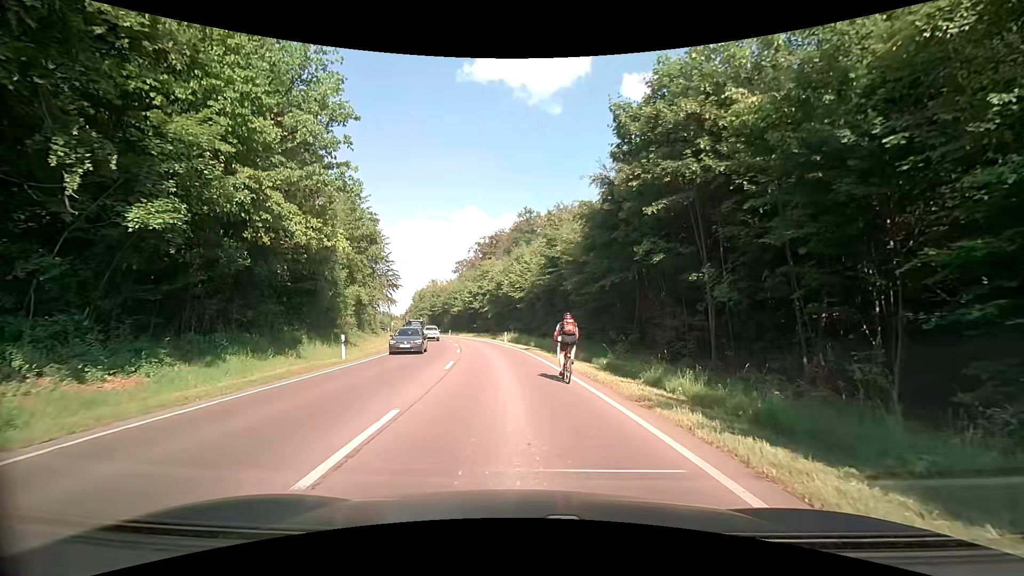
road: secondary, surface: asphalt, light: Day
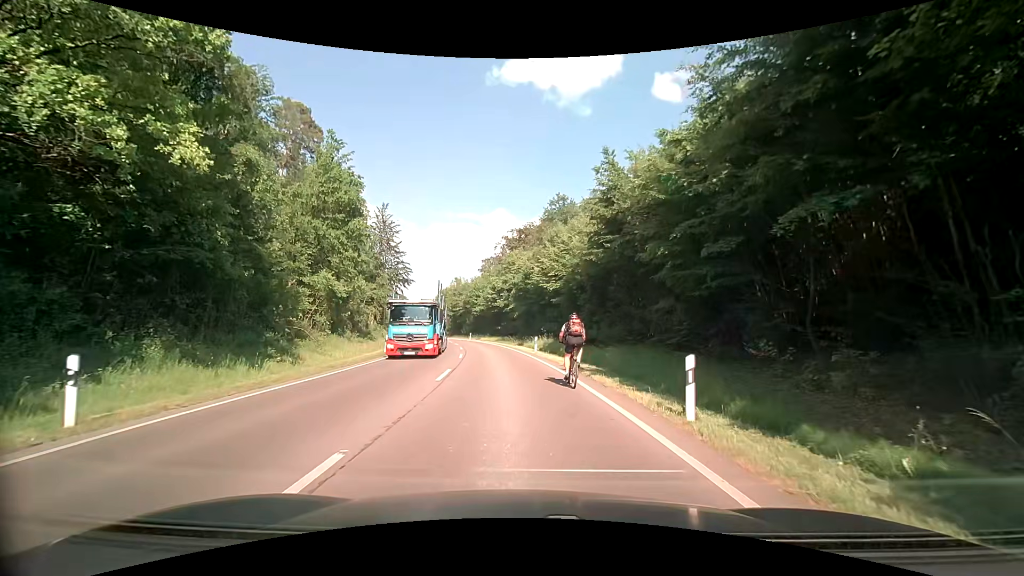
(-0.9, +14.9) m; -5°
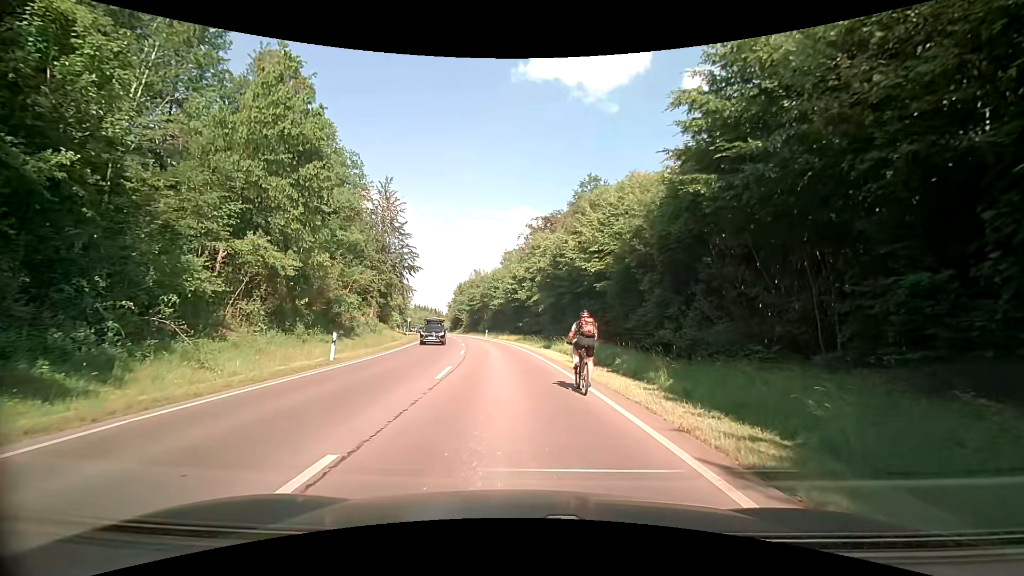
(-0.4, +12.4) m; -3°
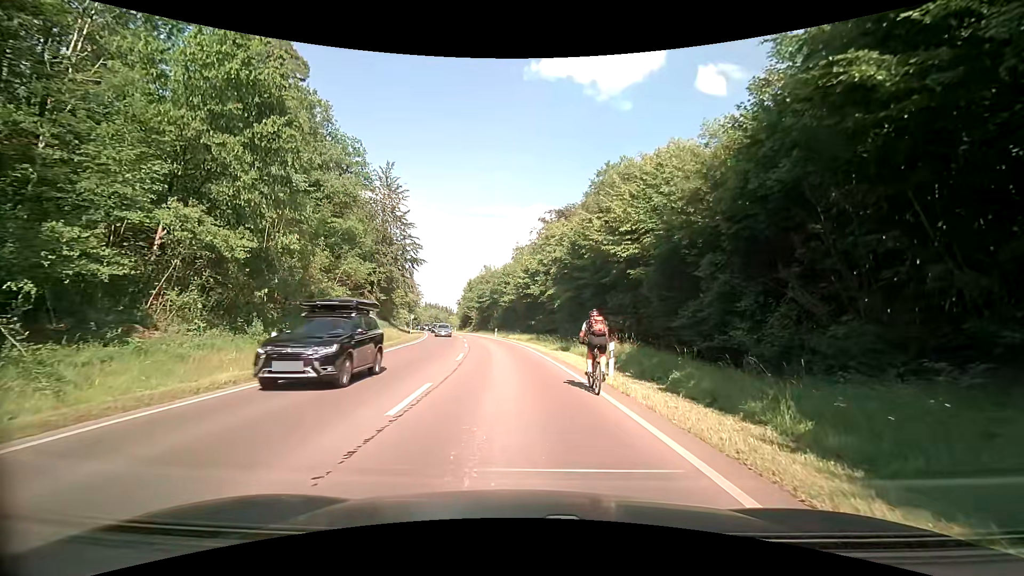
(-0.1, +5.8) m; -1°
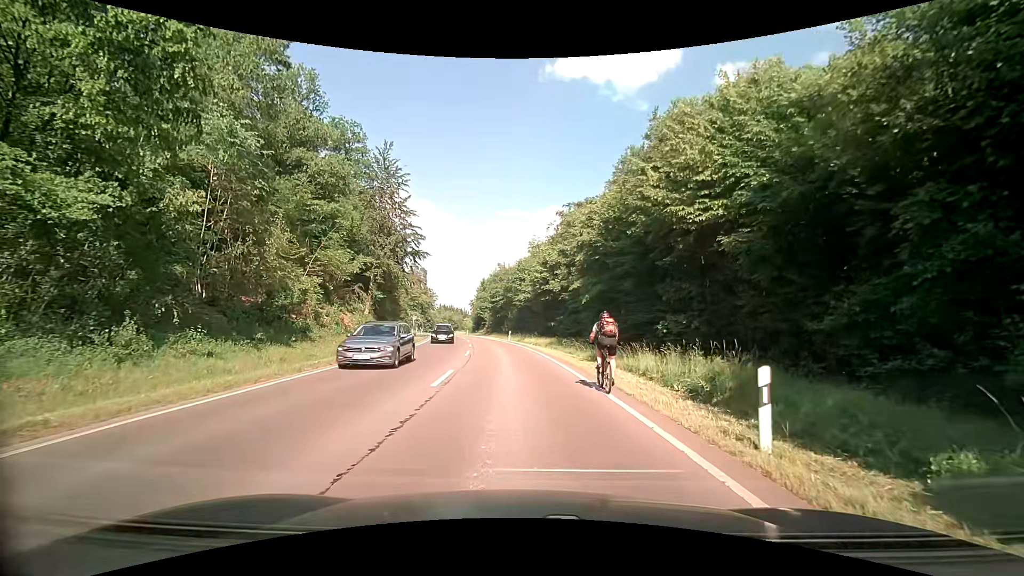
(-0.1, +8.3) m; -1°
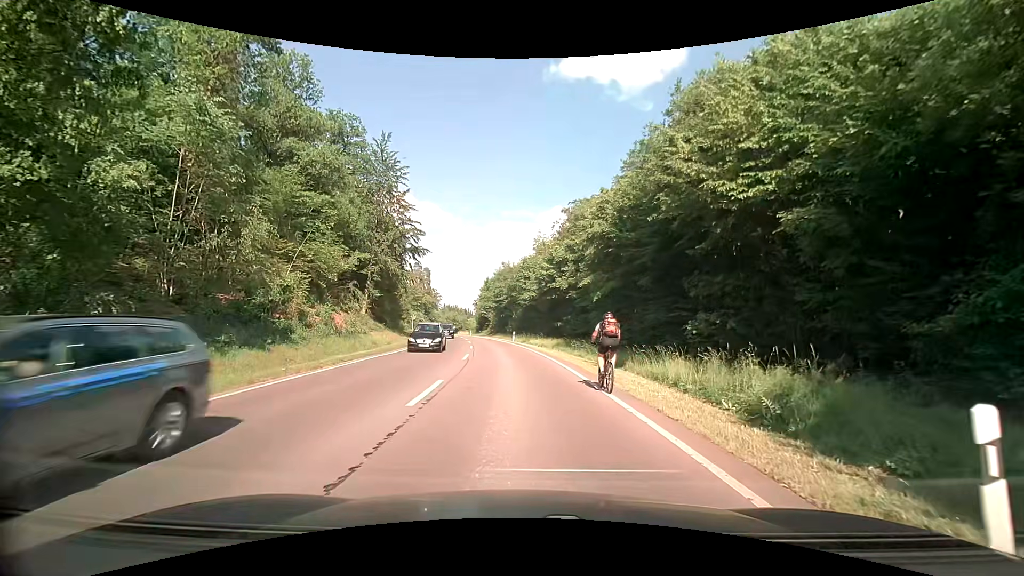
(0.0, +2.8) m; -2°
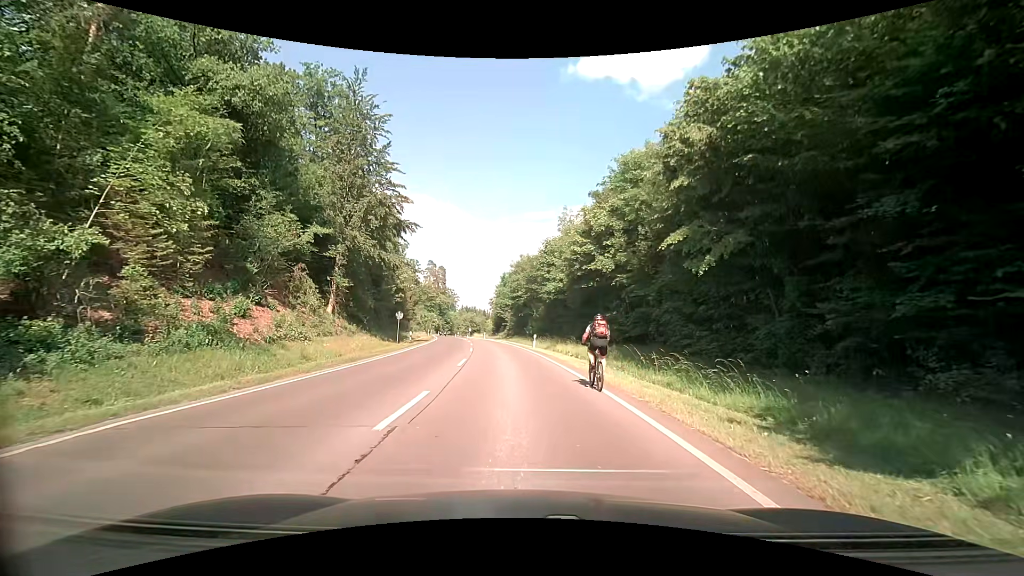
(0.0, +14.3) m; -1°
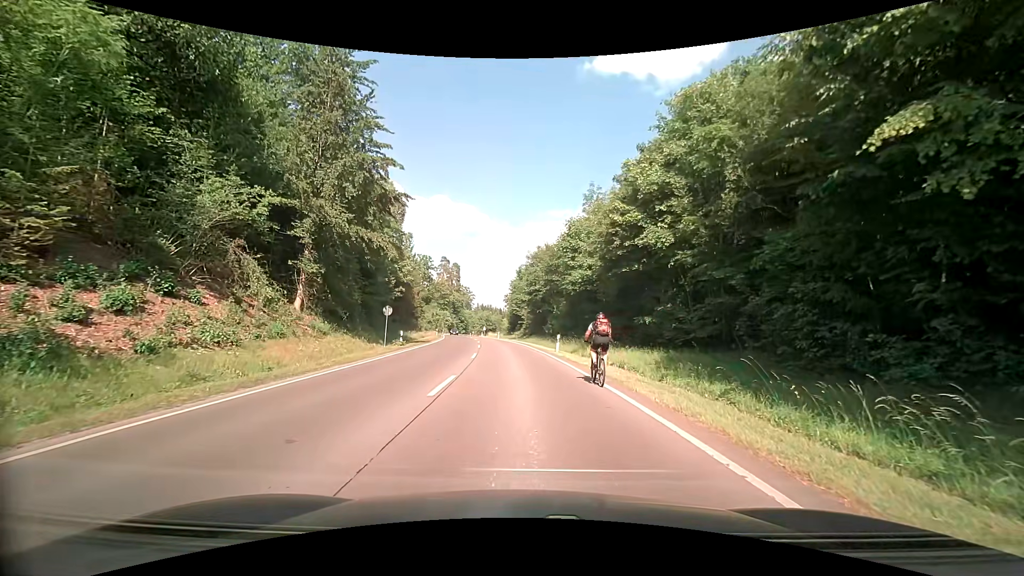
(-0.2, +8.5) m; -1°
(0, +10) (-1, +20) (-2, +30) (-3, +40) (-4, +50) (-5, +60) (-7, +70) (-8, +80) (-10, +89) (-12, +99) m
